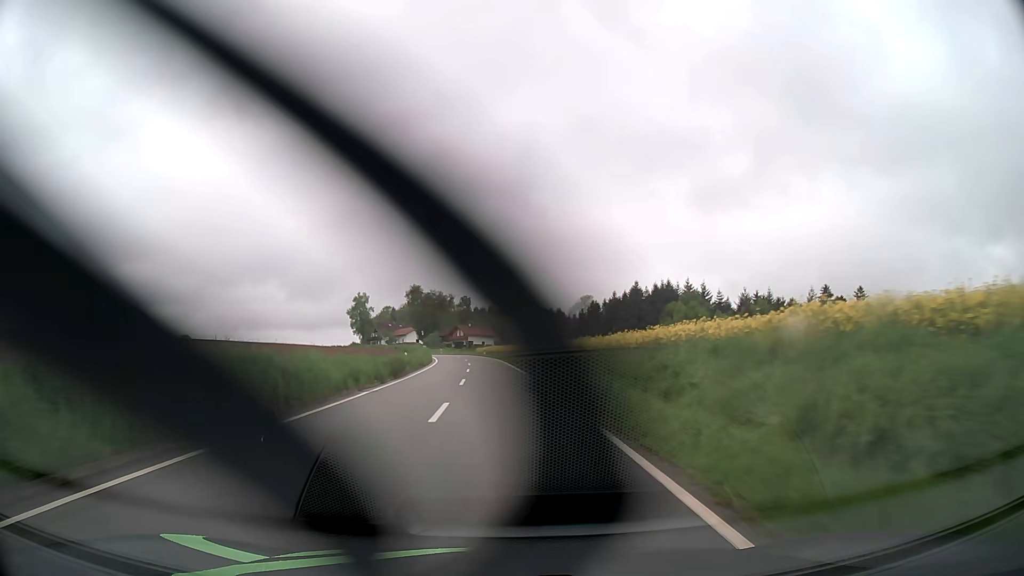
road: tertiary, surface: asphalt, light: Day
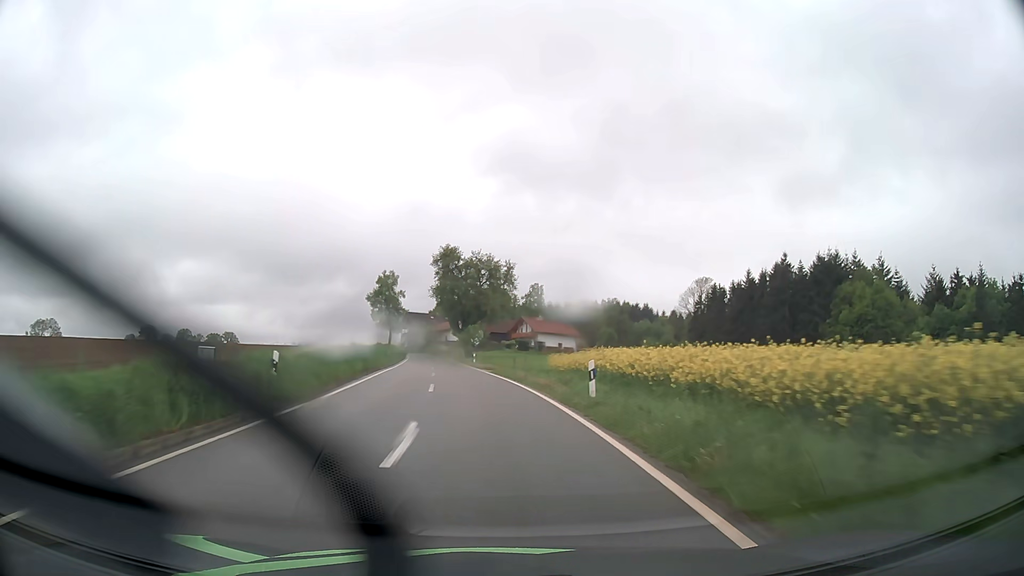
(-2.9, +64.4) m; -6°
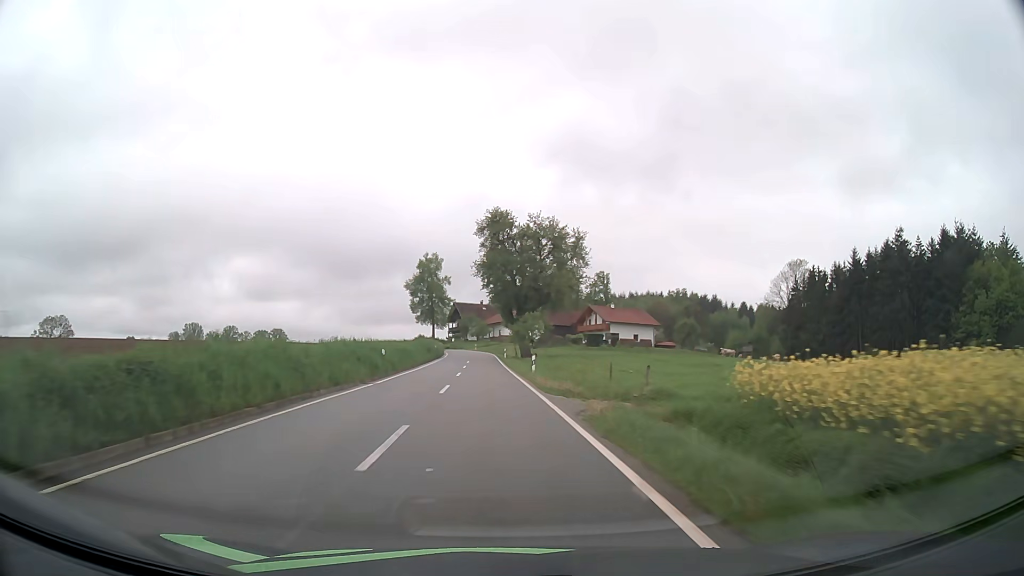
(-1.1, +24.0) m; -5°
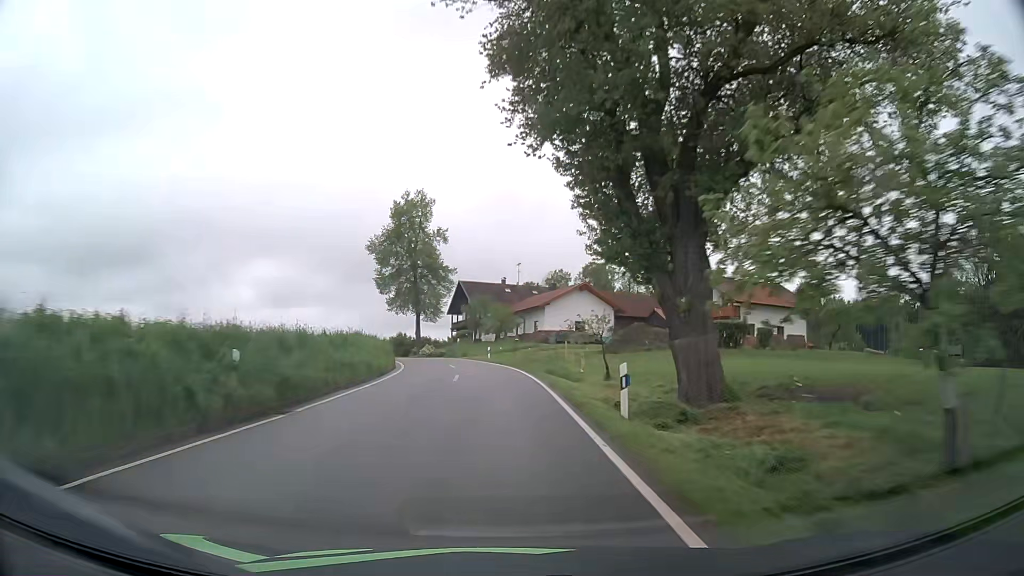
(-1.9, +56.7) m; -3°
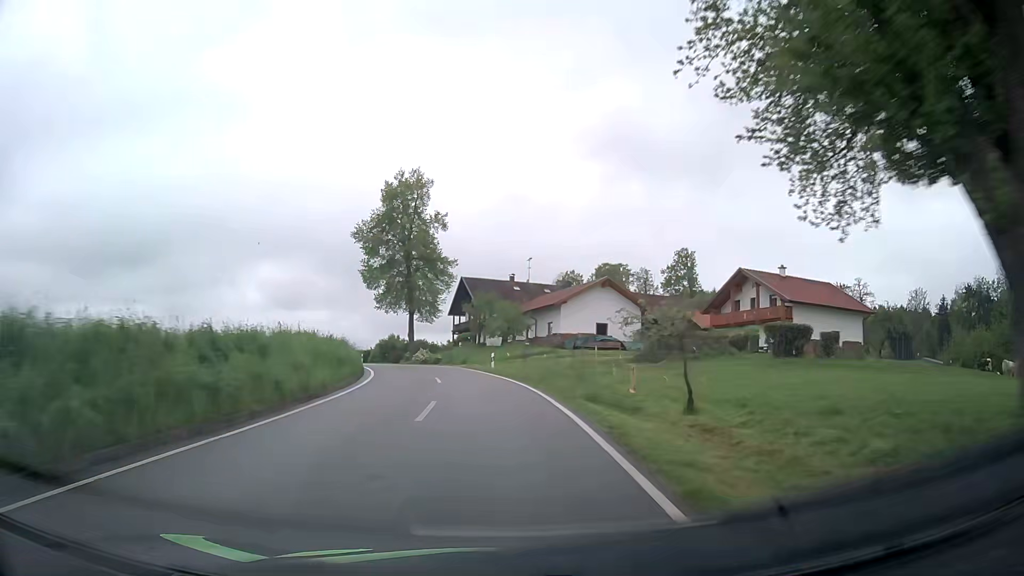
(0.0, +10.9) m; 0°
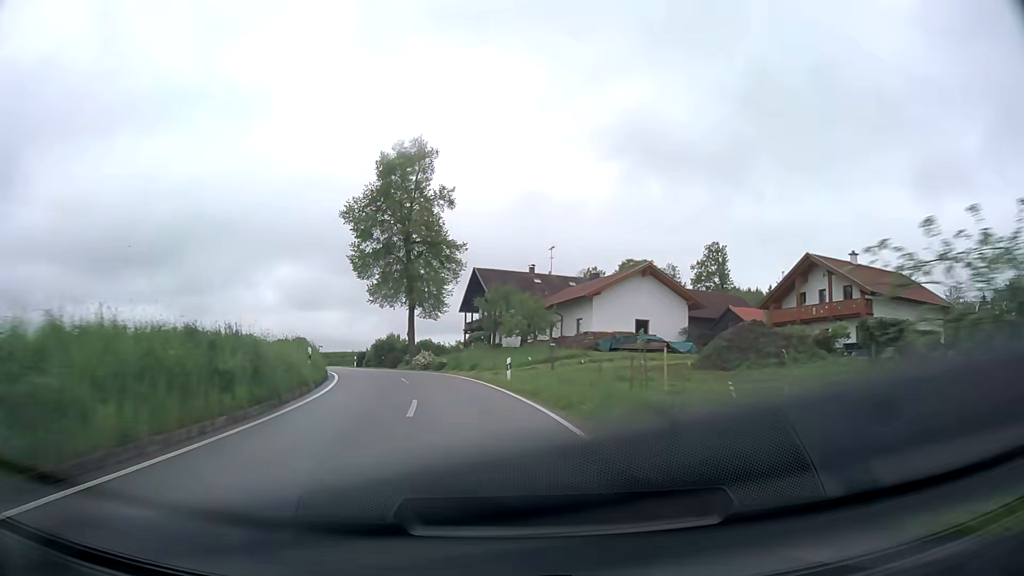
(-0.2, +10.8) m; -1°
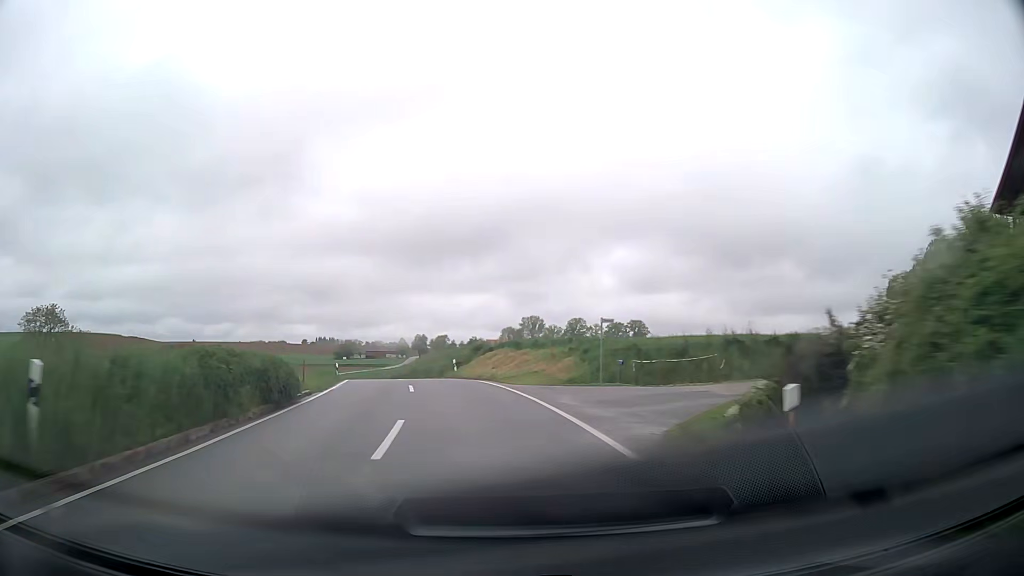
(-11.8, +51.3) m; -29°
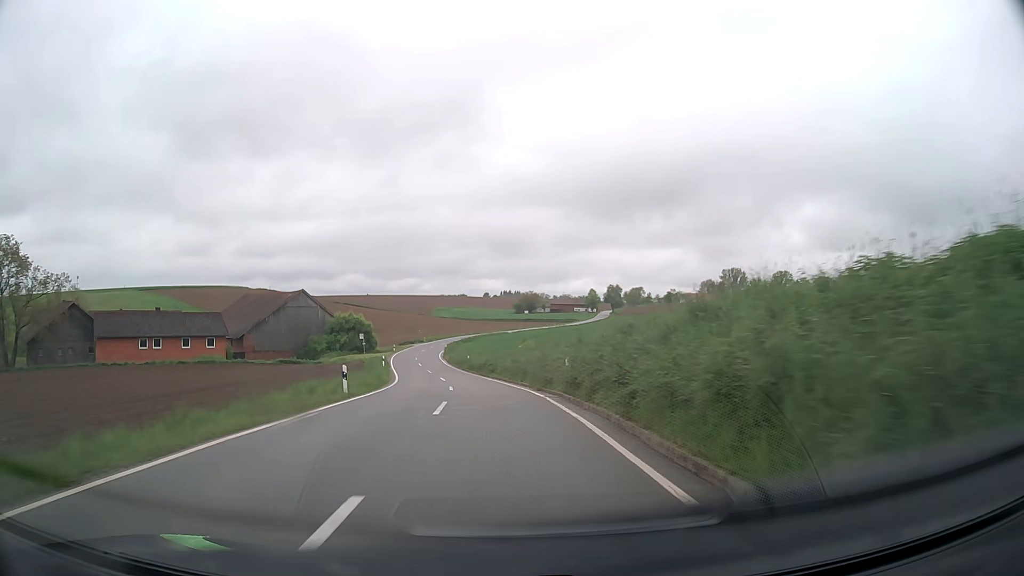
(-8.4, +53.6) m; -16°
(0, +10) (-1, +20) (-1, +30) (-3, +40) (-4, +50) (-6, +60) (-8, +69) (-9, +79) (-10, +89) (-11, +99) m
